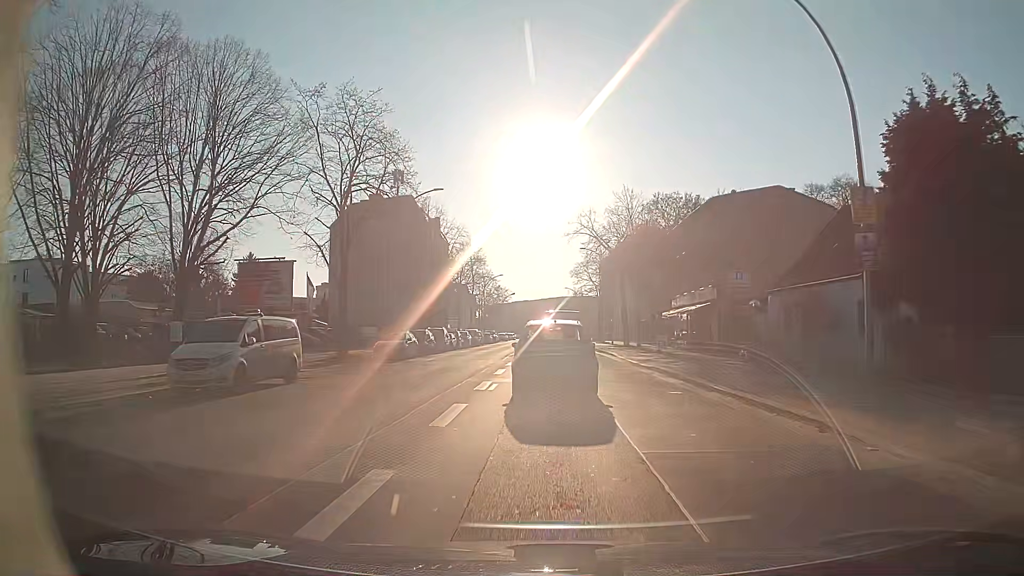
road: secondary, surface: asphalt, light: Day
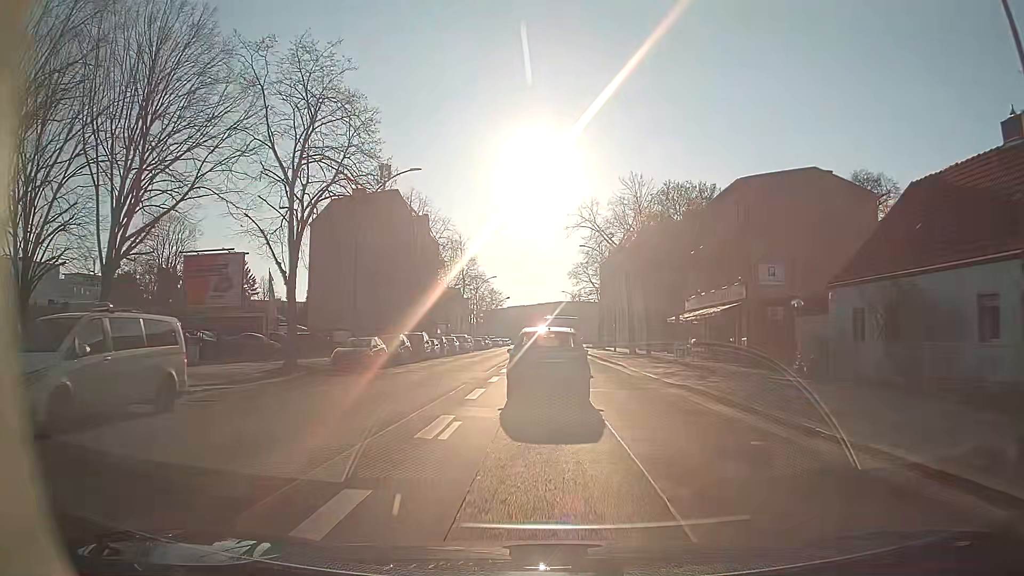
(0.0, +6.7) m; +1°
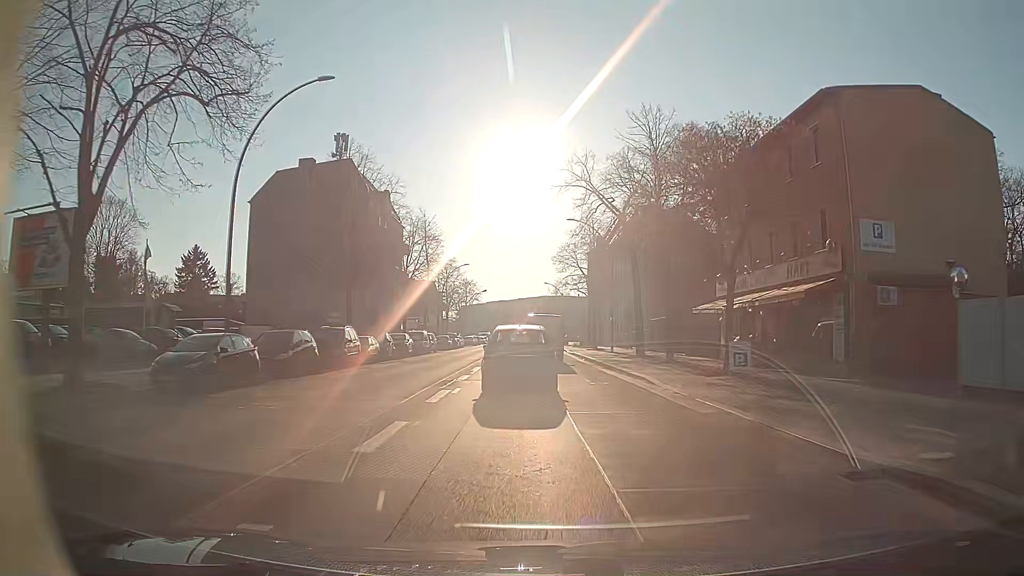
(+0.1, +13.4) m; +1°
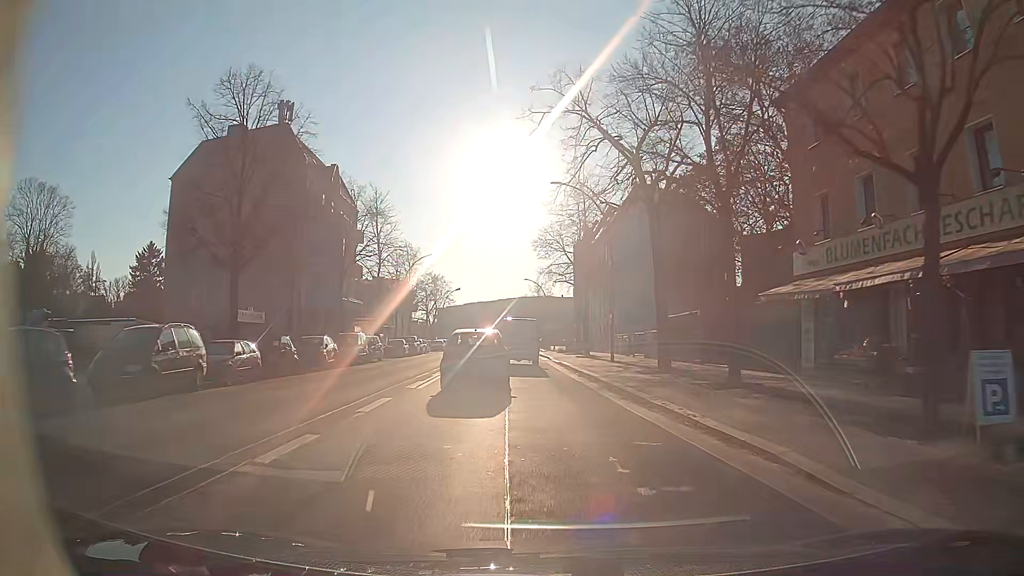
(+0.2, +13.5) m; +2°
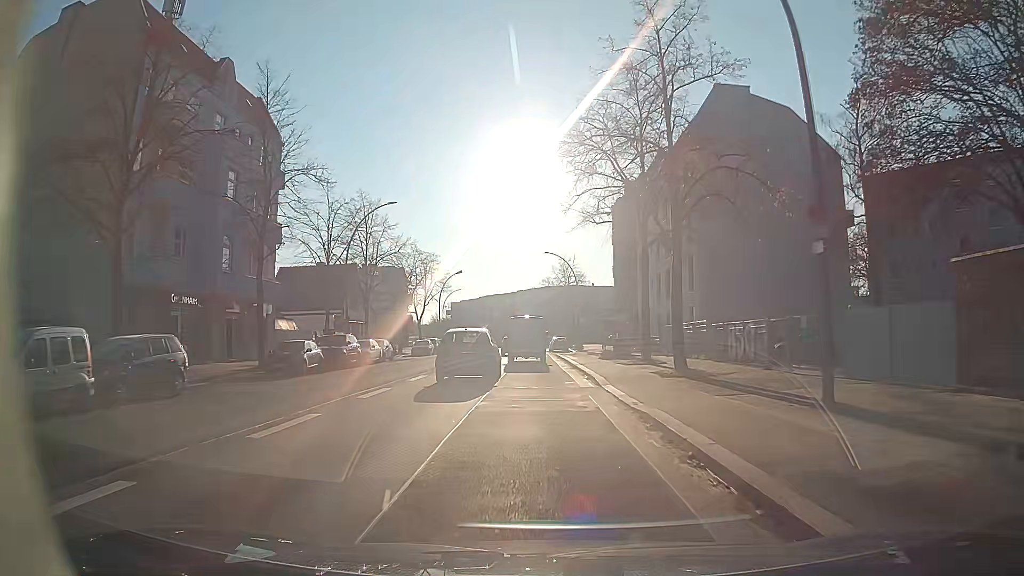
(-0.5, +27.8) m; -2°
